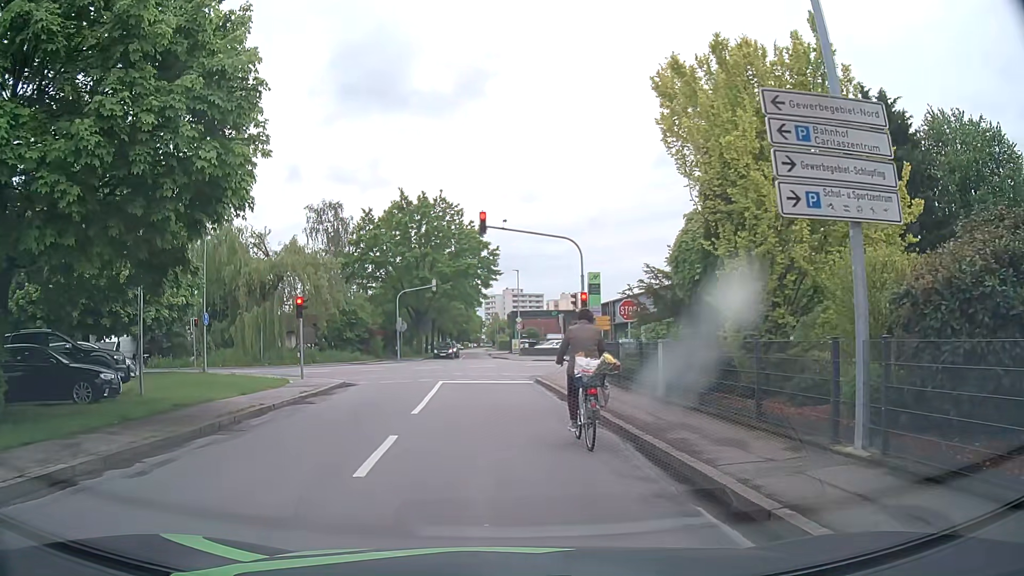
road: tertiary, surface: asphalt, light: Day
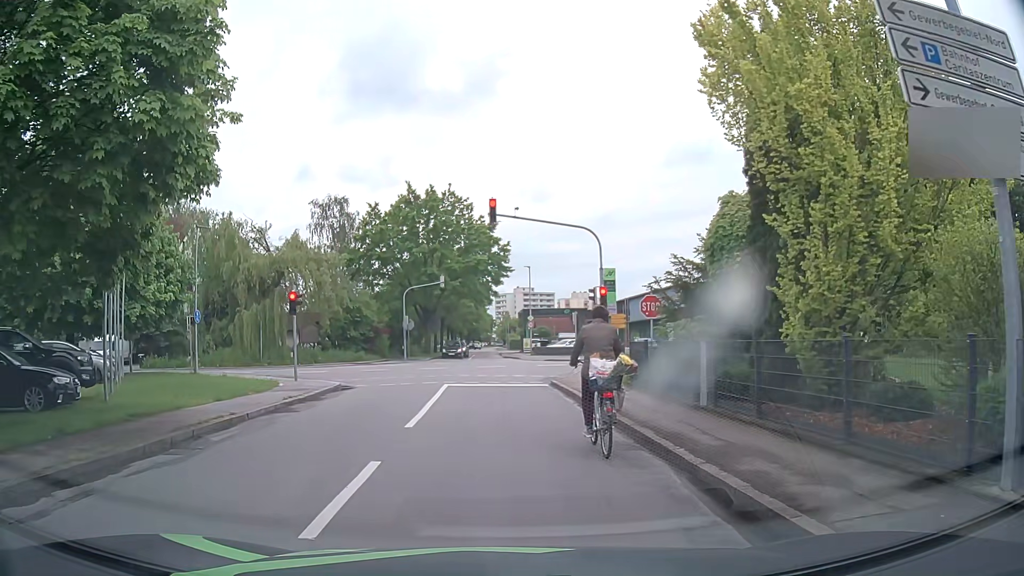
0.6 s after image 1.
(0.0, +2.2) m; -1°
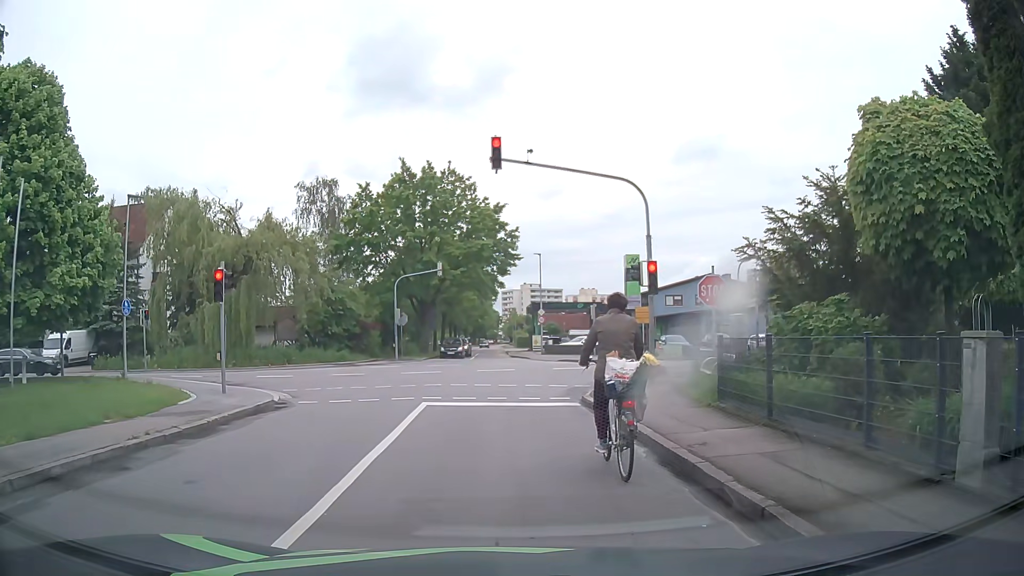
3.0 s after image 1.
(+0.1, +7.0) m; 0°
